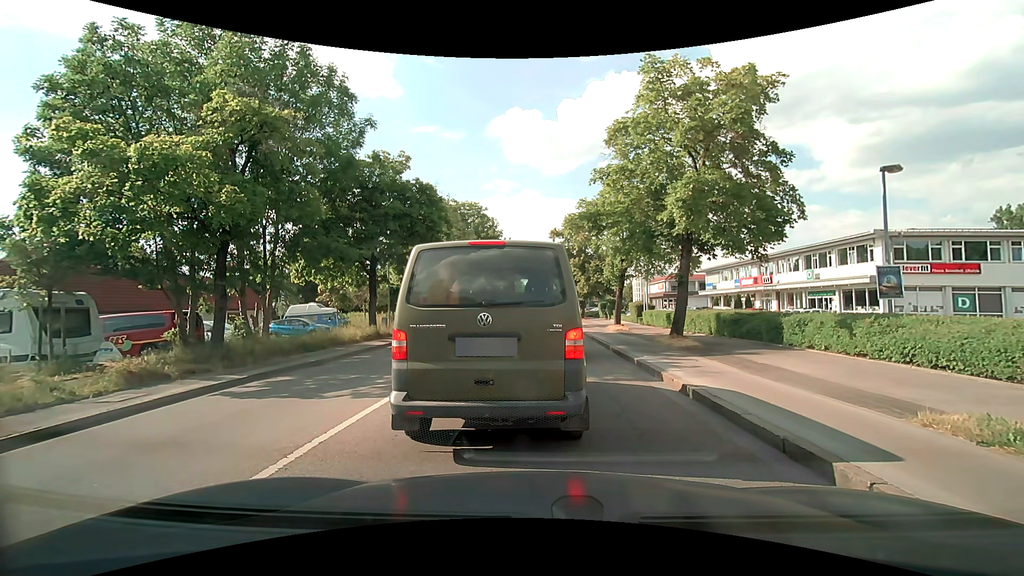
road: secondary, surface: asphalt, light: Day
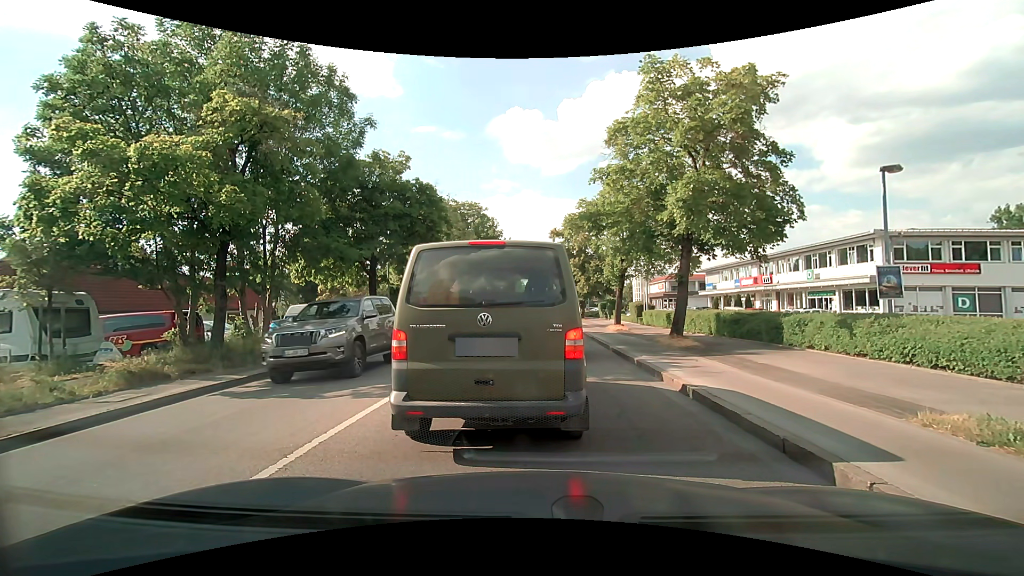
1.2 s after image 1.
(0.0, 0.0) m; 0°
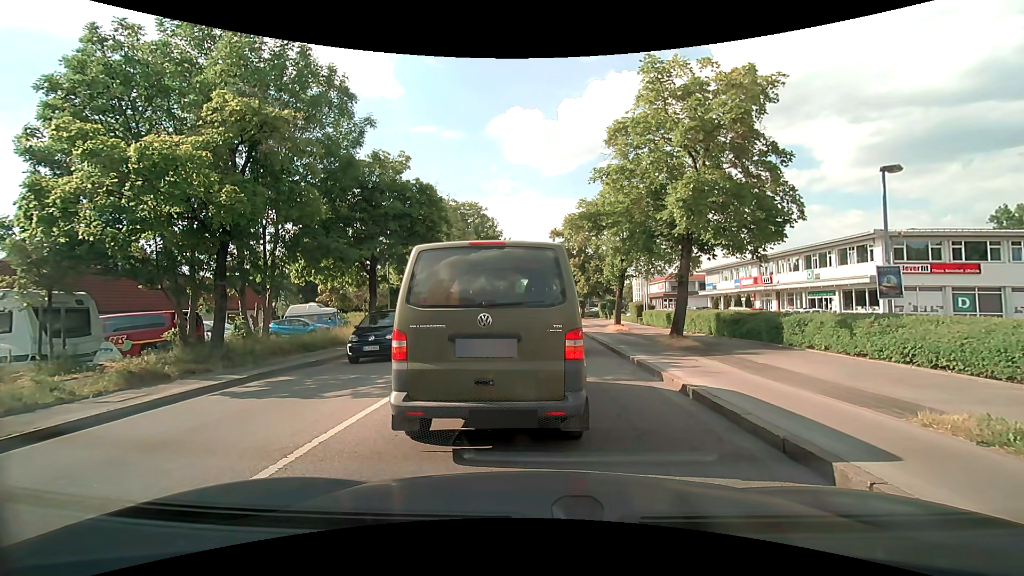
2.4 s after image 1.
(0.0, 0.0) m; 0°
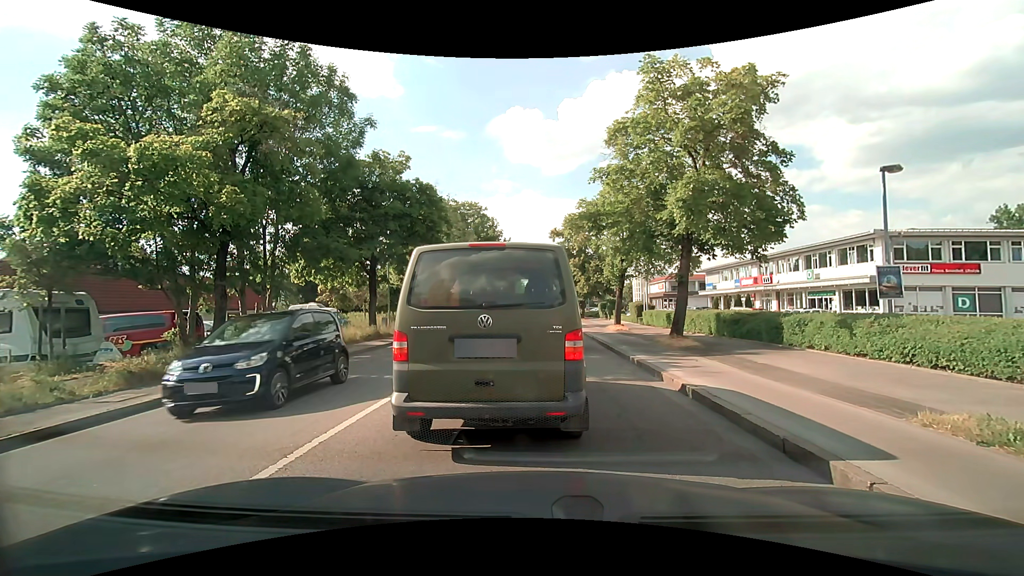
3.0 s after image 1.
(0.0, 0.0) m; 0°
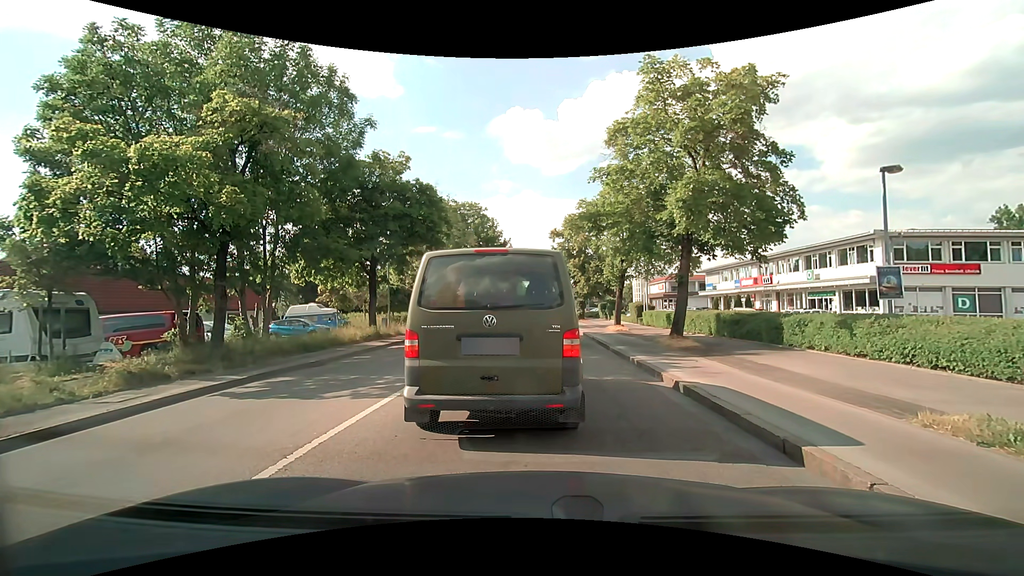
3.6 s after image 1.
(0.0, 0.0) m; 0°
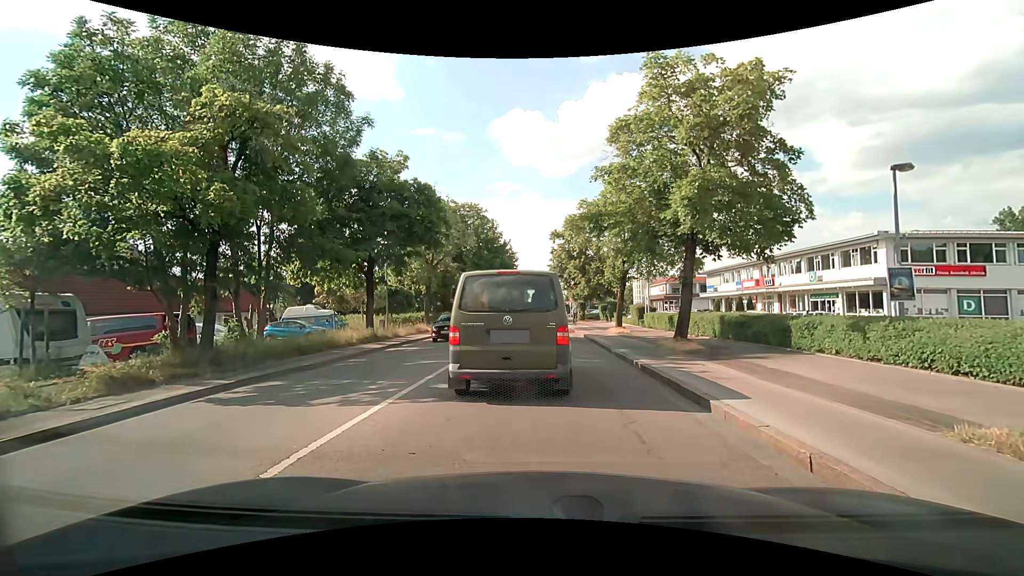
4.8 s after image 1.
(0.0, +0.5) m; 0°
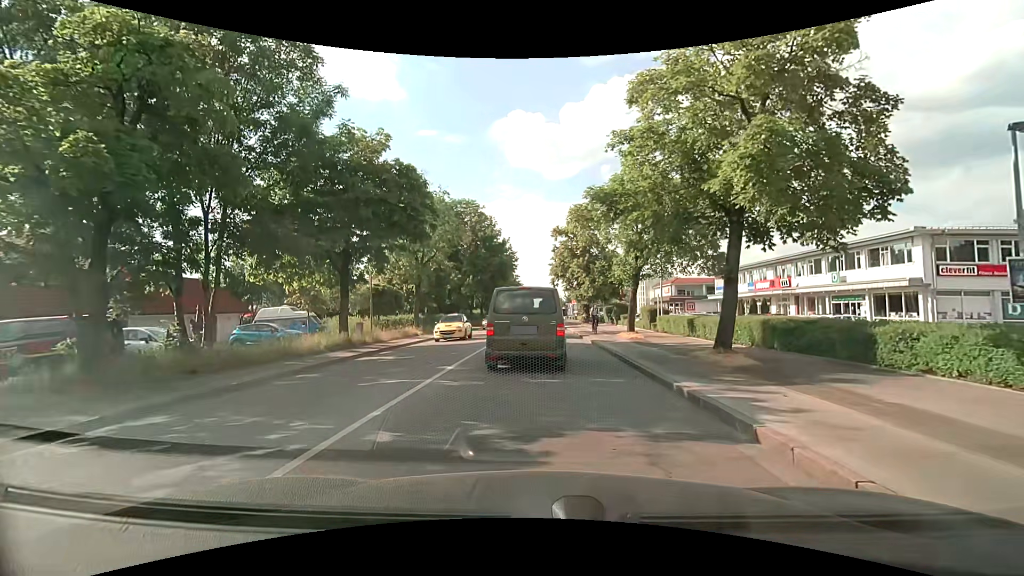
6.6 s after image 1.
(0.0, +3.8) m; -1°
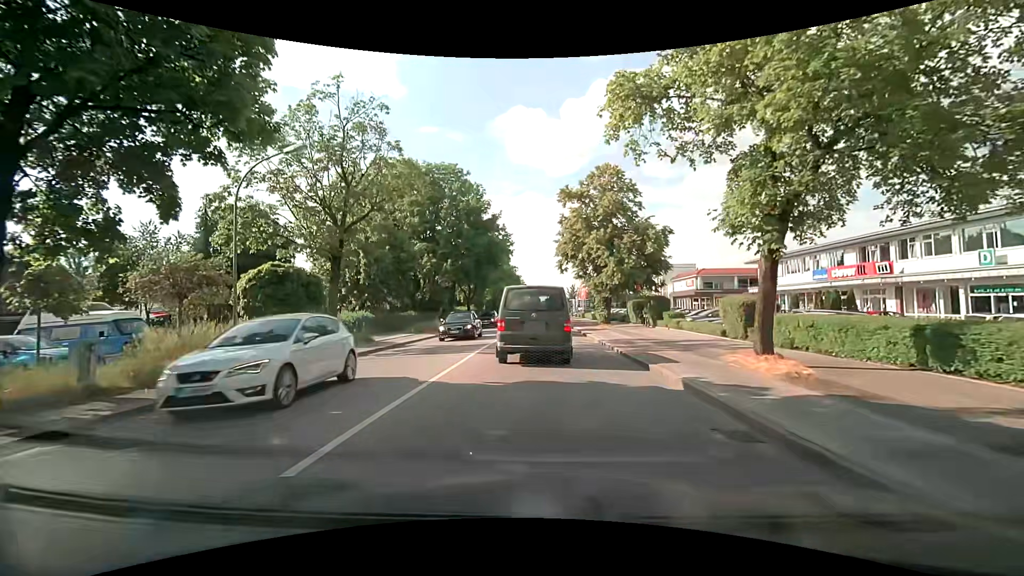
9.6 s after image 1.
(0.0, +15.1) m; 0°
(0, +10) (0, +20) (0, +30) (+1, +40) (+1, +50) (+1, +60) (+1, +70) (+1, +80) (+1, +90) (+1, +100) m
